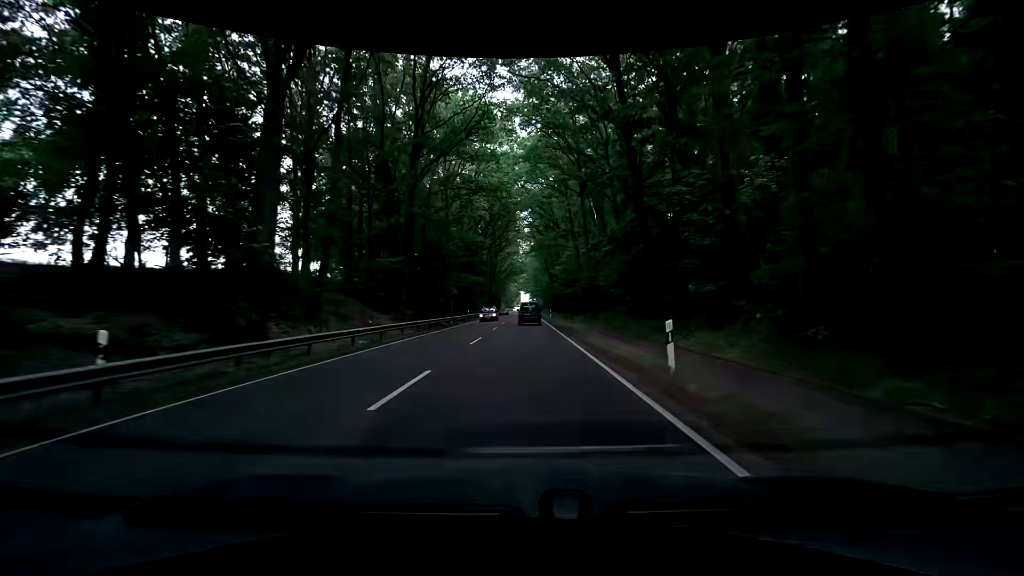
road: primary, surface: asphalt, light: Day
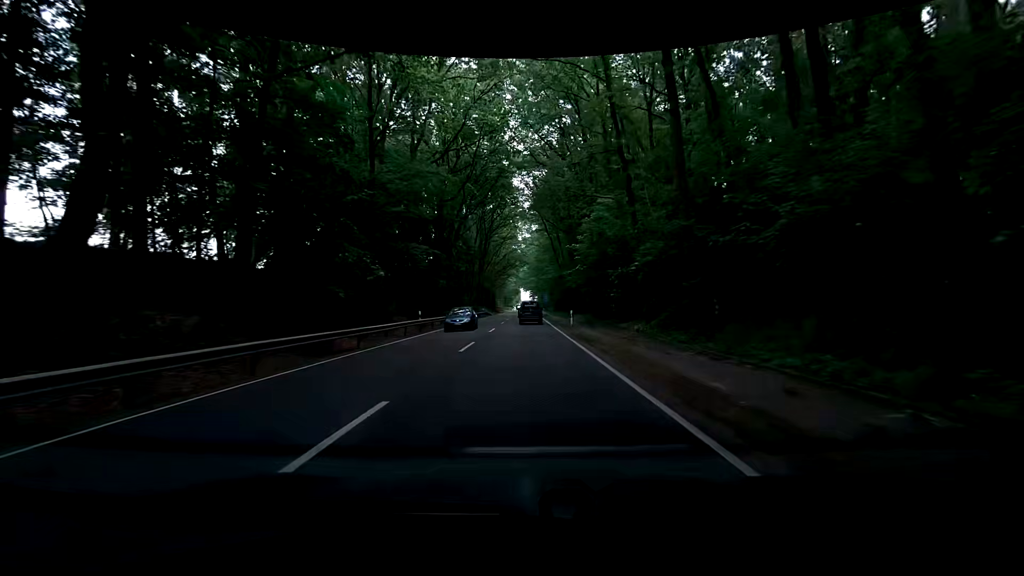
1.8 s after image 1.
(+0.6, +27.5) m; +1°
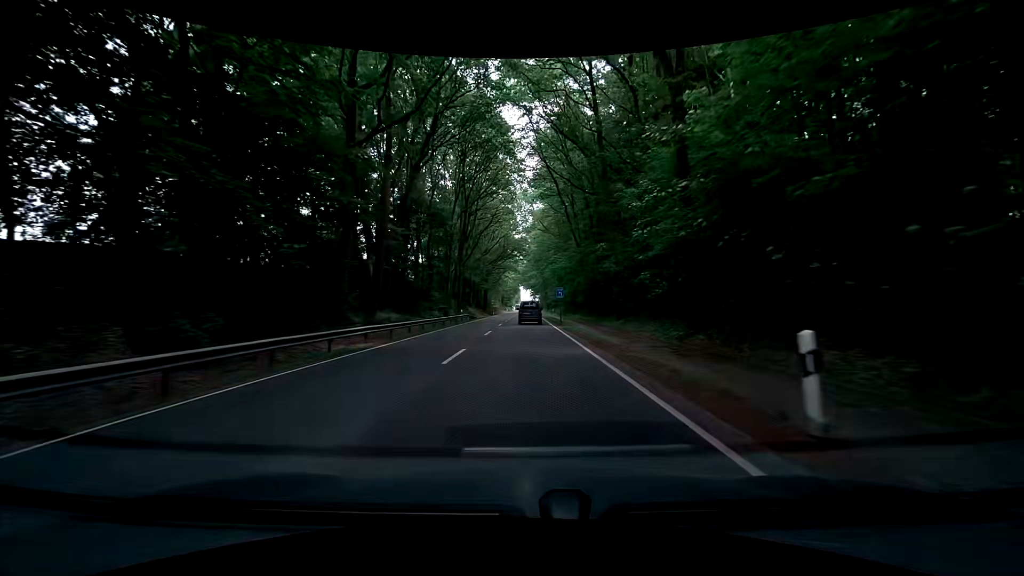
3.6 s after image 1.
(0.0, +27.3) m; 0°
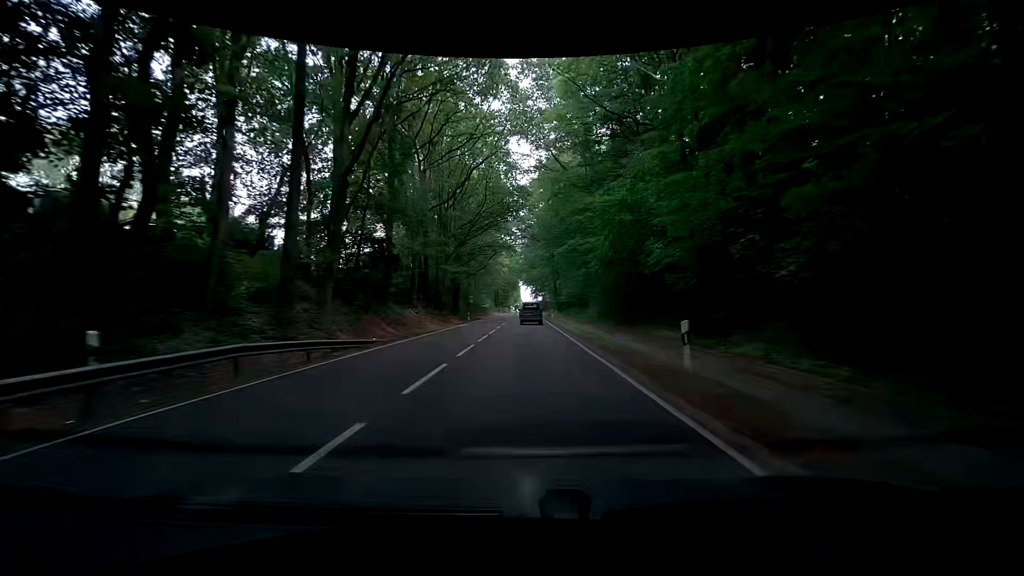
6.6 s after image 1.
(-0.2, +46.0) m; -1°
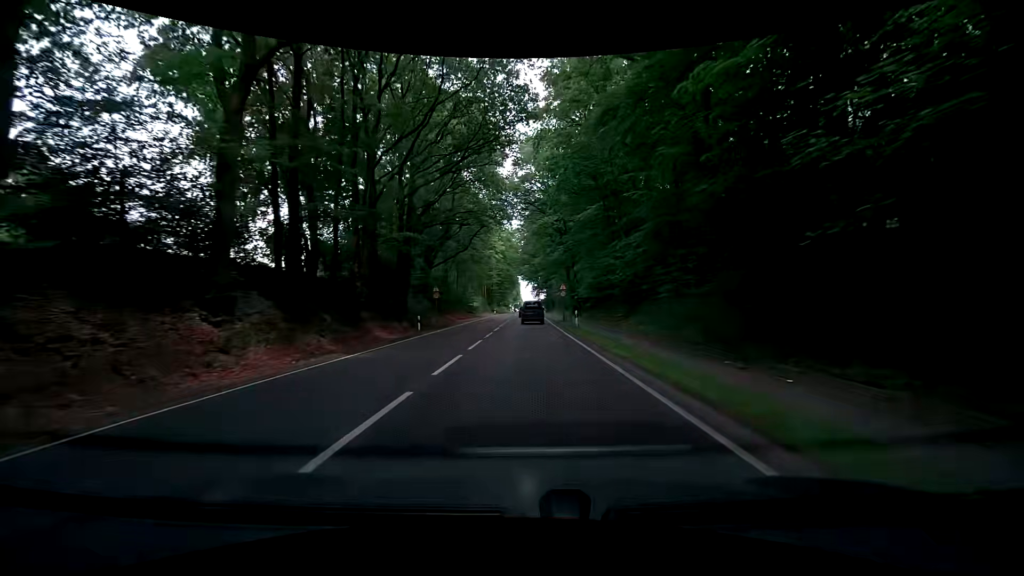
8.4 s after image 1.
(+0.2, +28.3) m; +1°
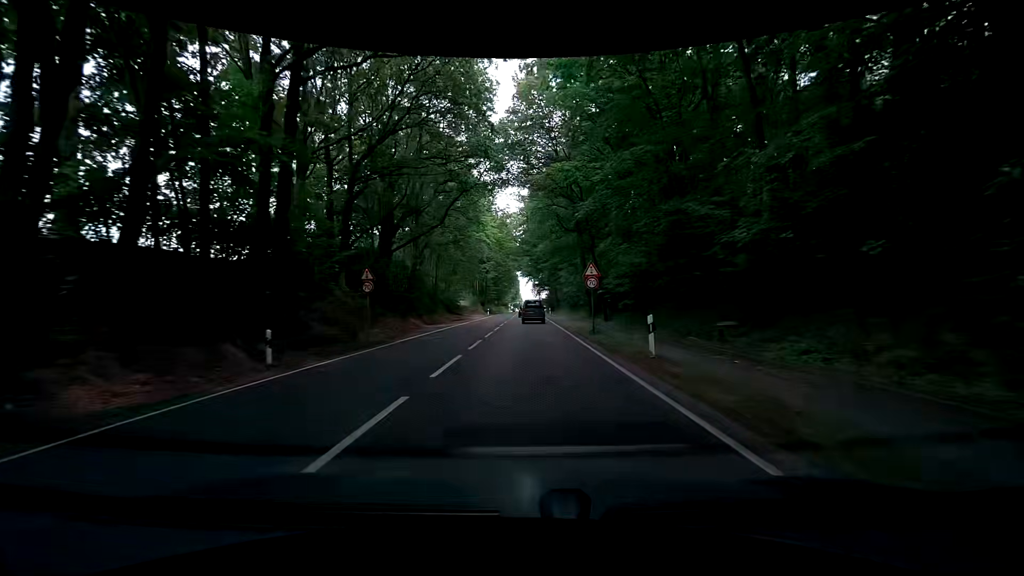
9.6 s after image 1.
(0.0, +18.6) m; 0°
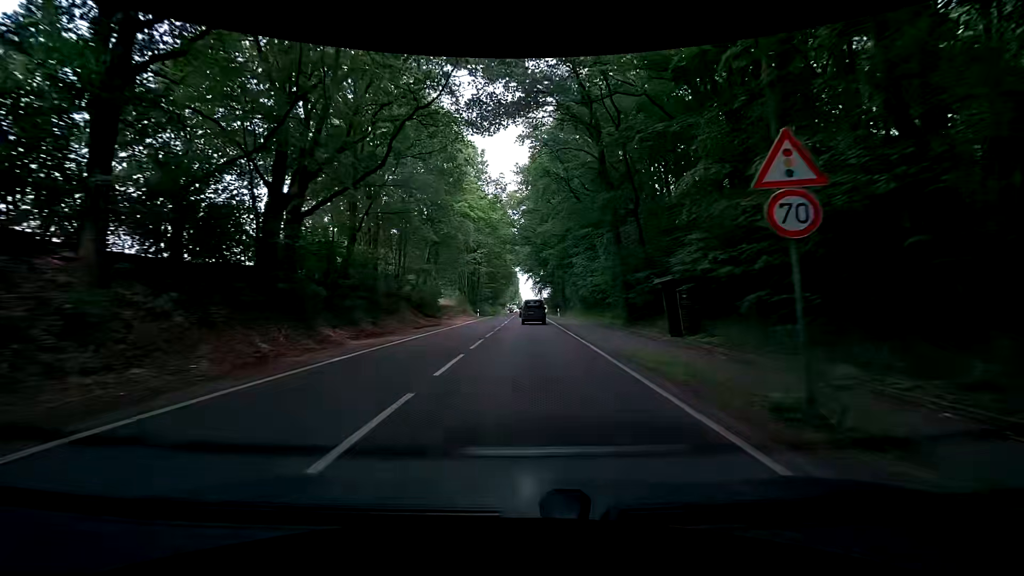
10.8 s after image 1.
(0.0, +18.0) m; 0°
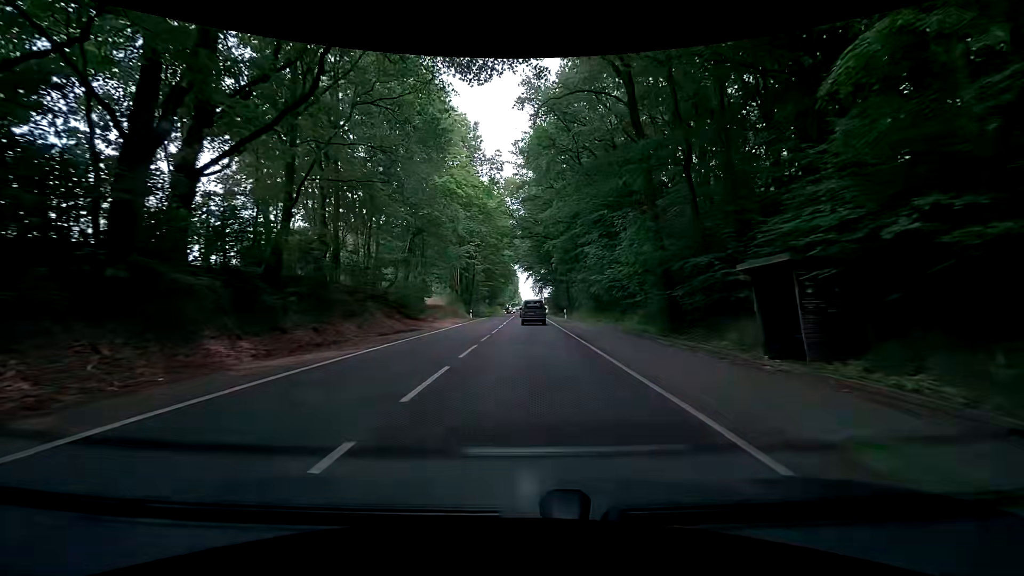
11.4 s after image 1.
(-0.1, +8.6) m; -1°
(0, +10) (0, +20) (0, +30) (0, +40) (0, +50) (0, +60) (0, +70) (0, +80) (0, +90) (0, +100) m
